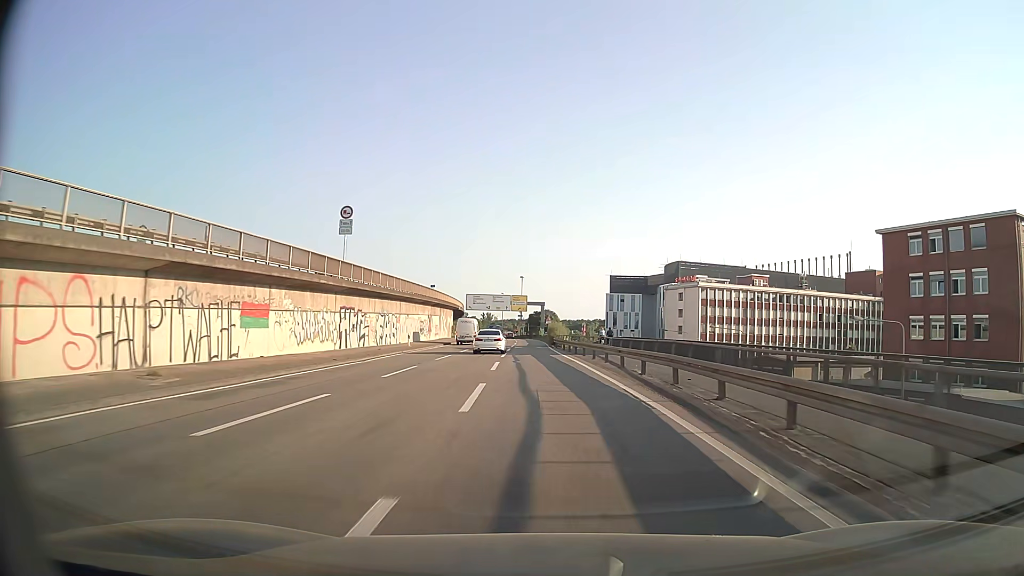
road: motorway_link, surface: asphalt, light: Day
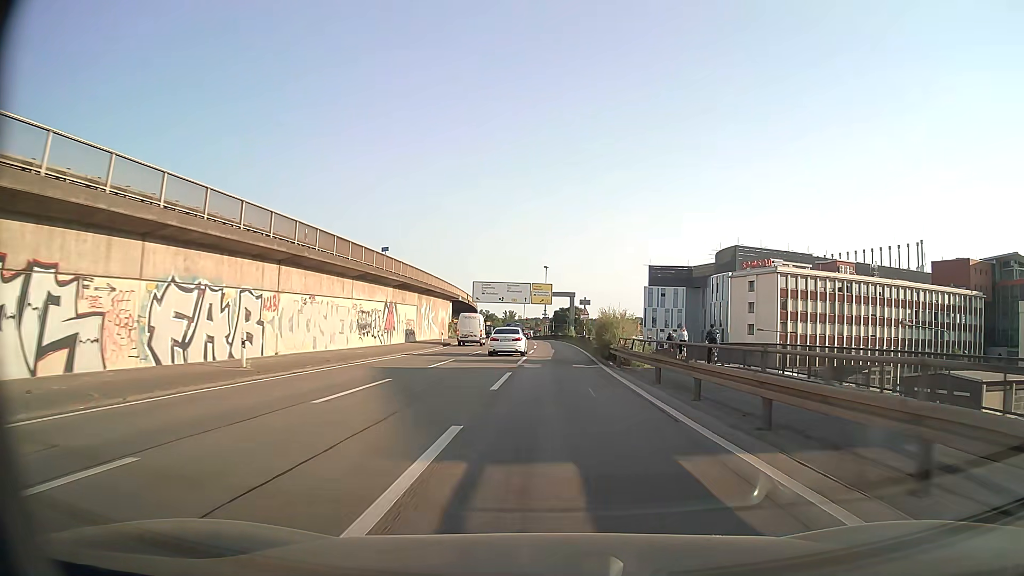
(-0.8, +31.9) m; -2°
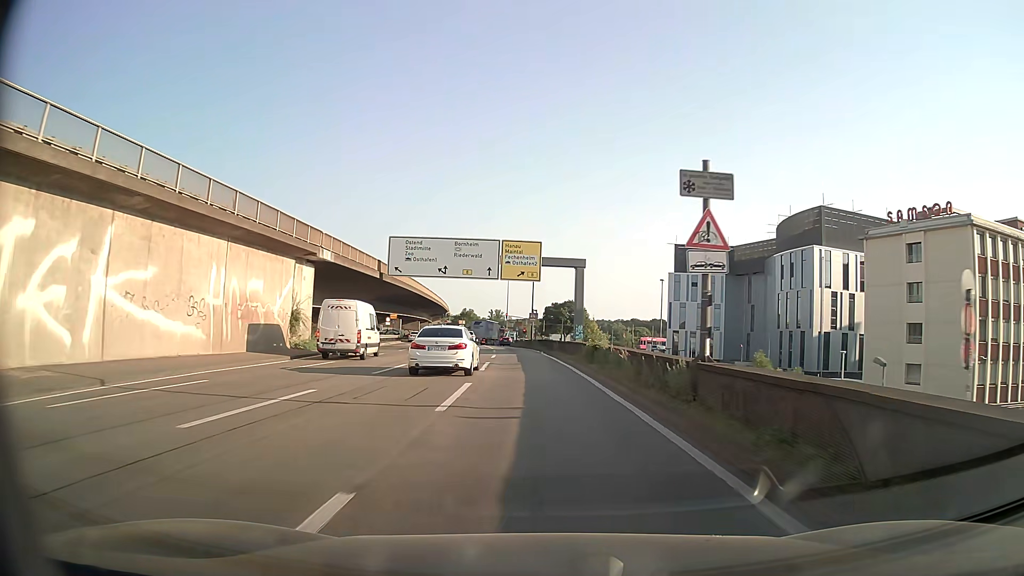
(+0.8, +51.5) m; +1°
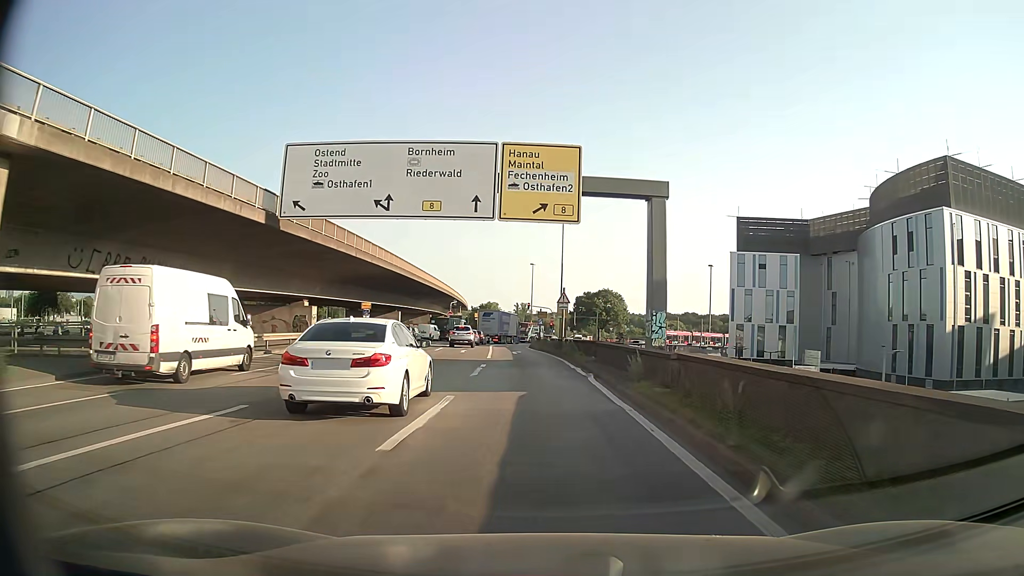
(-0.5, +27.6) m; -2°
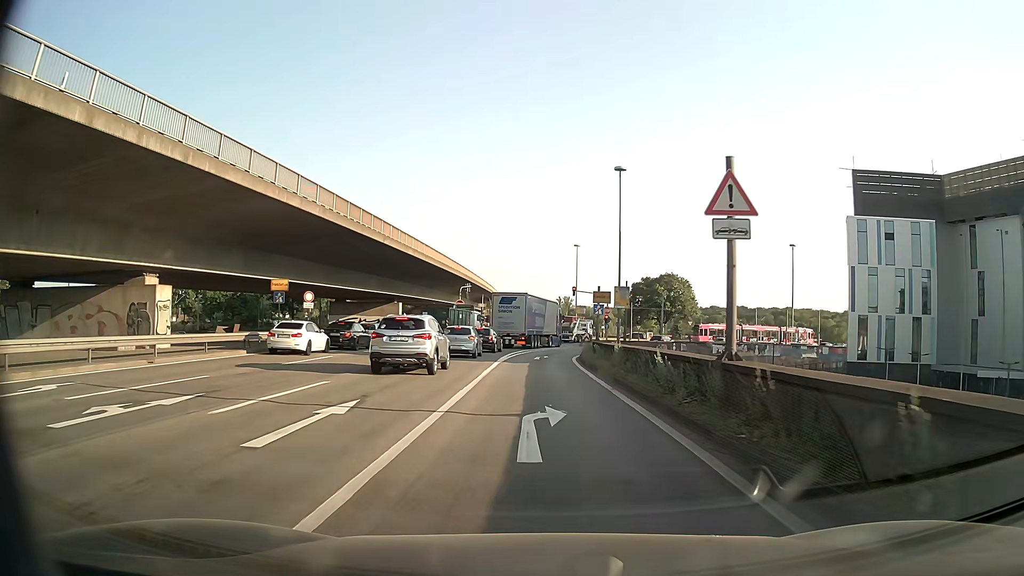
(-0.8, +31.4) m; -4°
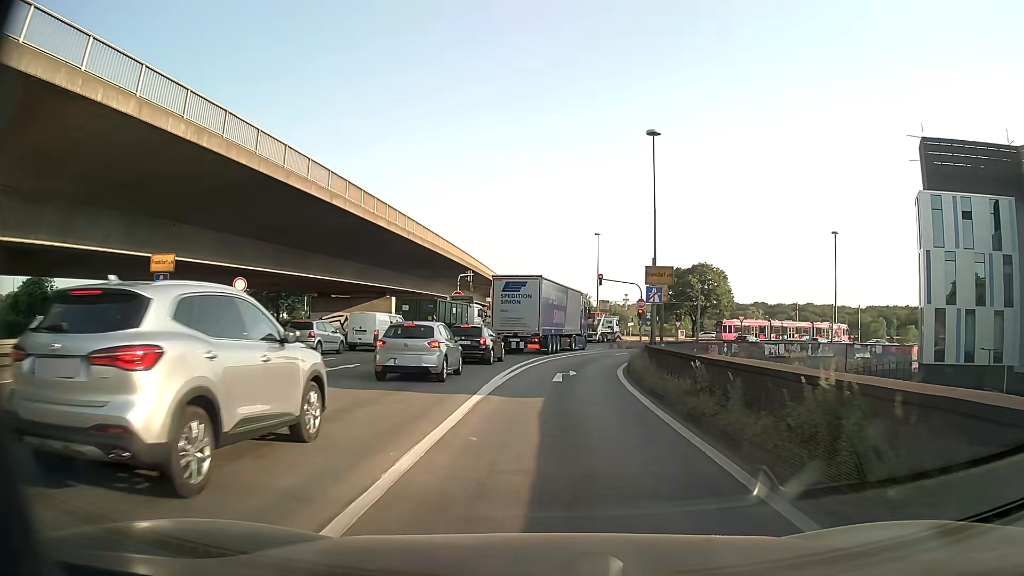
(-0.1, +14.0) m; -1°
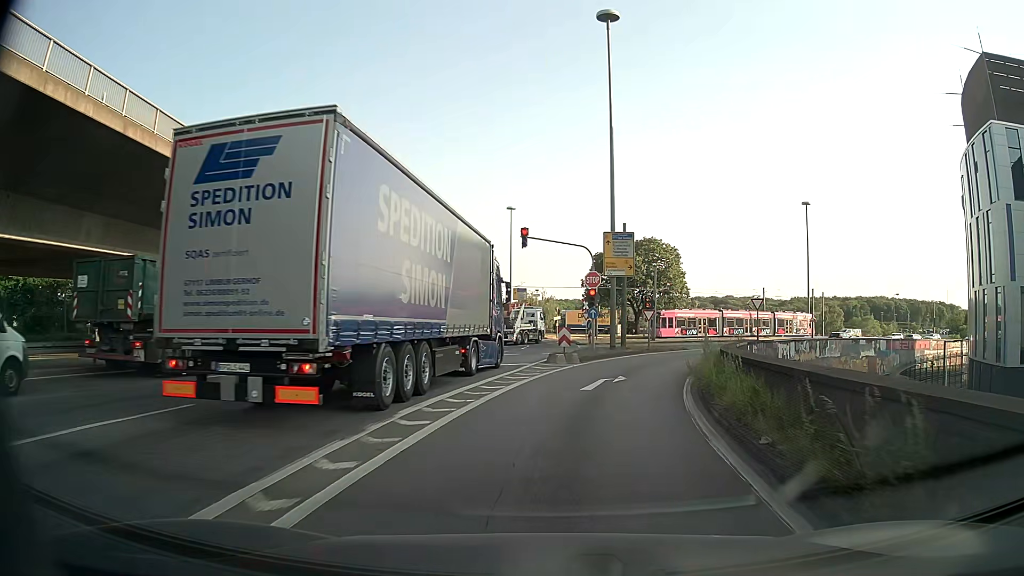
(+1.0, +25.5) m; +7°
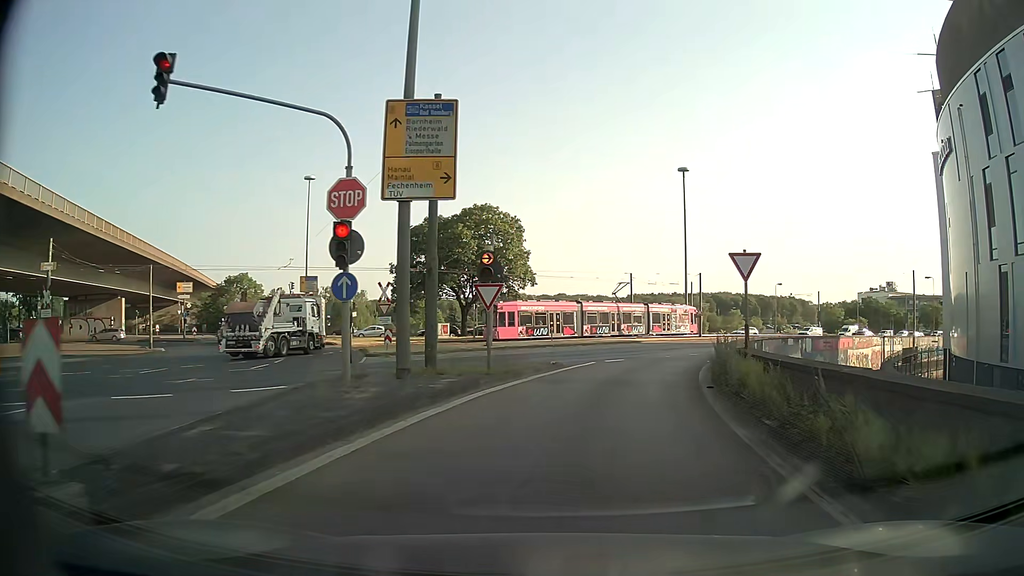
(+2.7, +22.3) m; +14°
(+1, +10) (+2, +20) (+5, +29) (+8, +39) (+13, +48) (+19, +56) (+25, +64) (+32, +71) (+39, +78) (+47, +84) m
